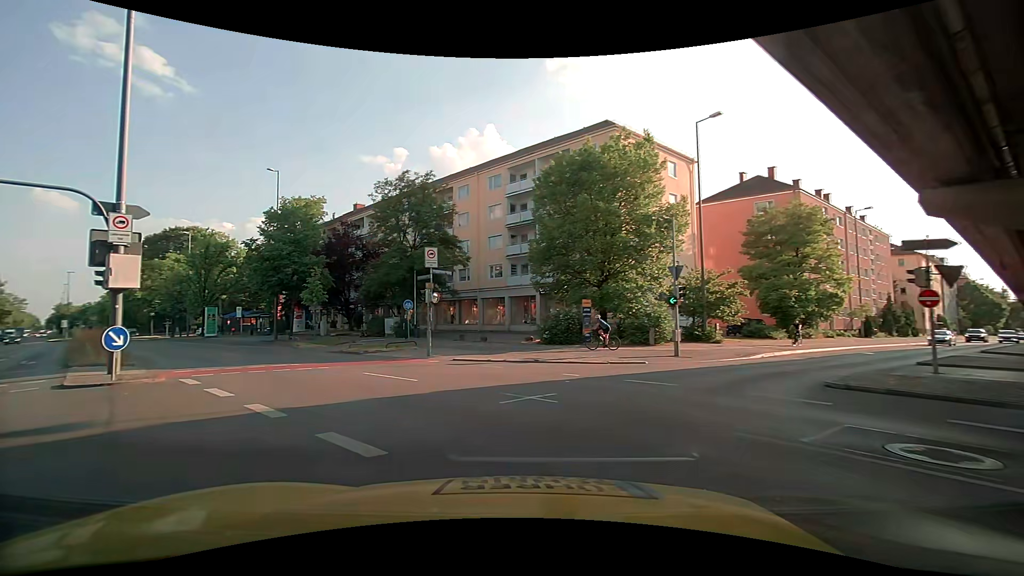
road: primary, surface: asphalt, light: Day
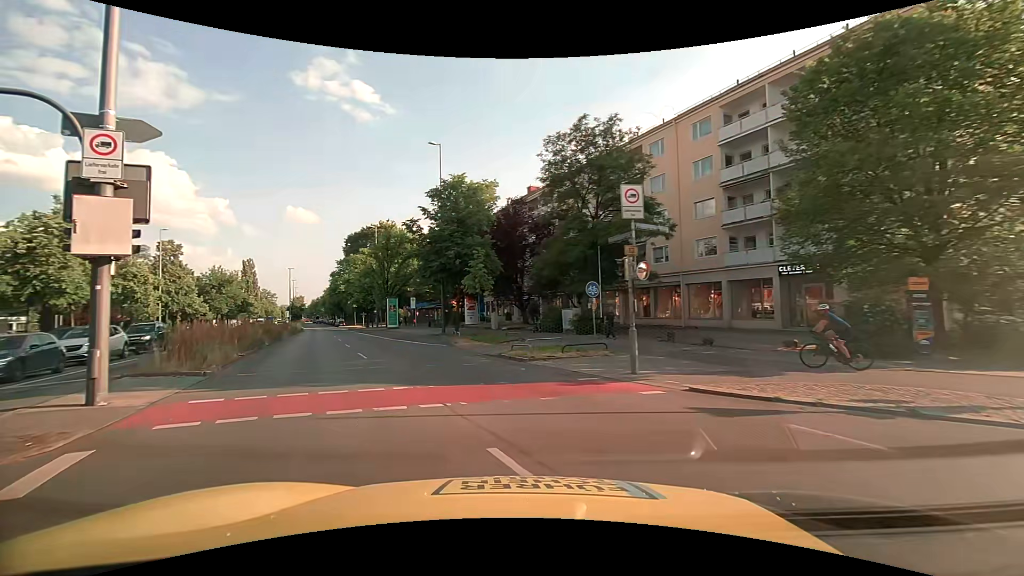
(-1.8, +9.5) m; -22°
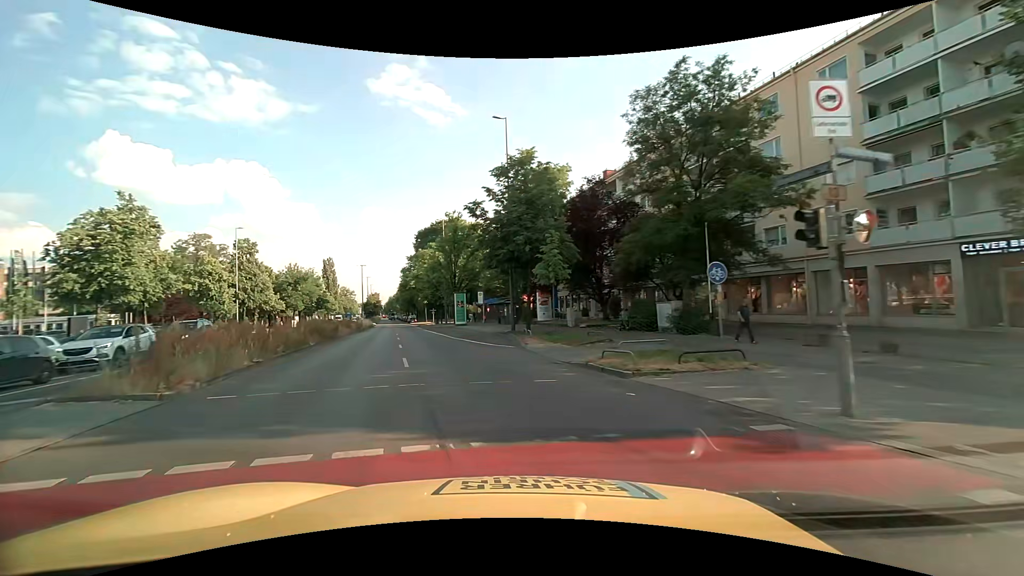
(-0.4, +5.2) m; -9°
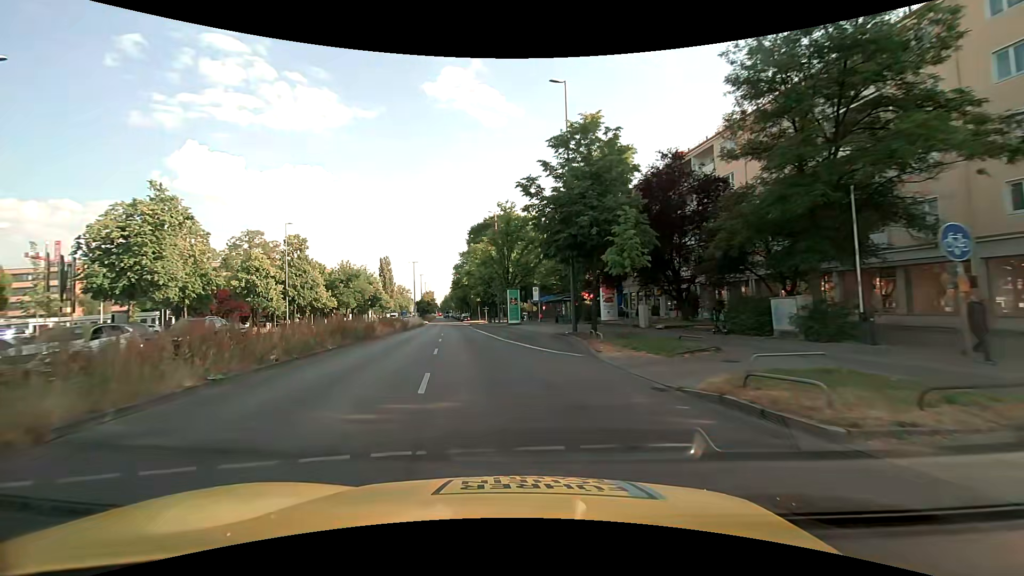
(-0.3, +5.4) m; -6°
